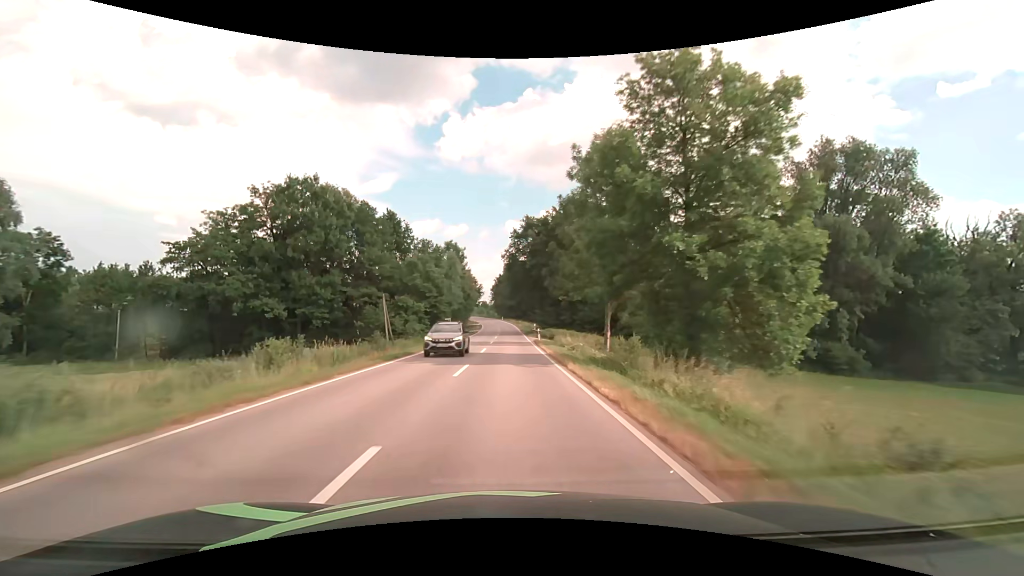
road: secondary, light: Day
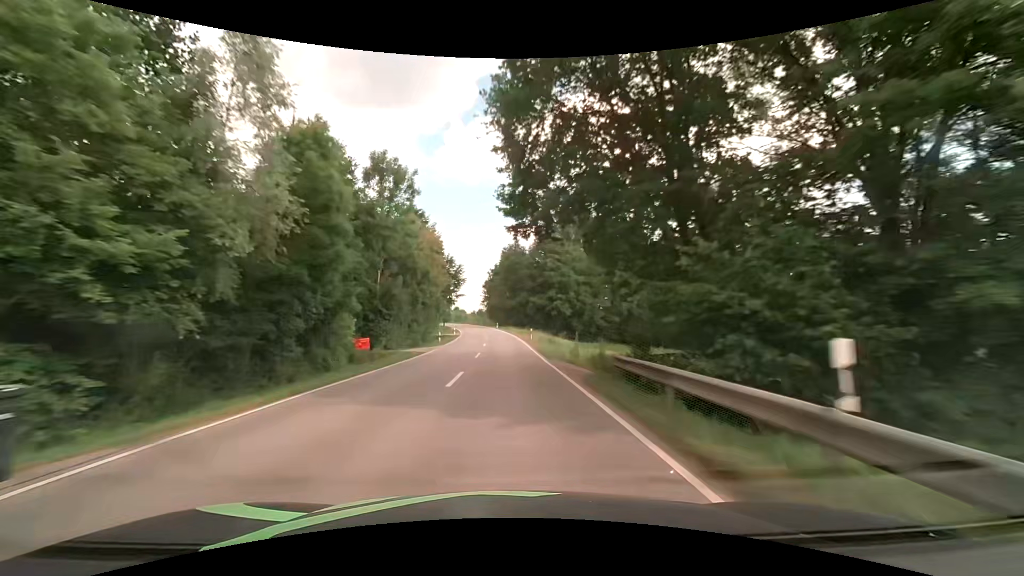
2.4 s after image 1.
(+0.2, +49.6) m; 0°
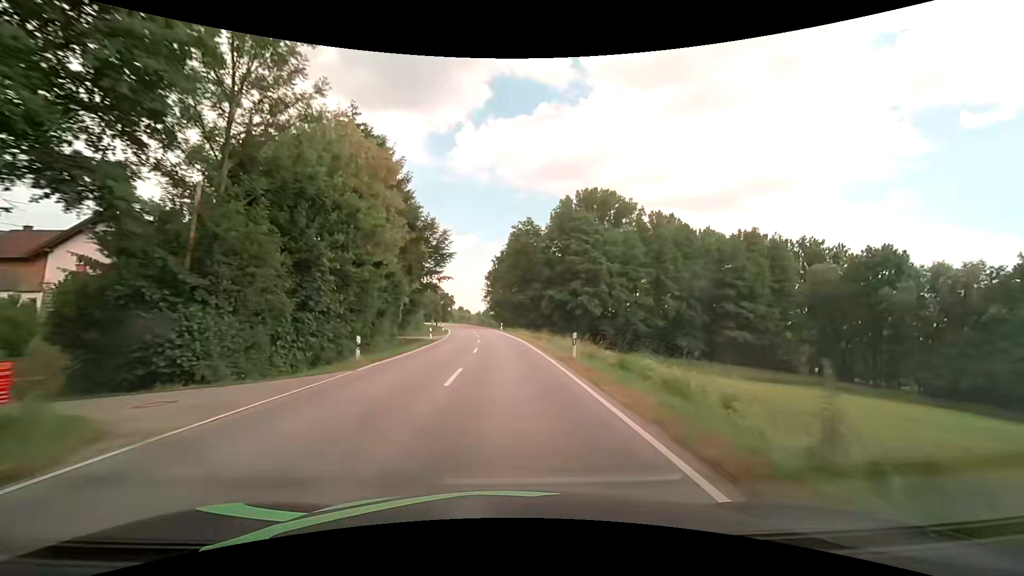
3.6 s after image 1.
(0.0, +24.7) m; 0°
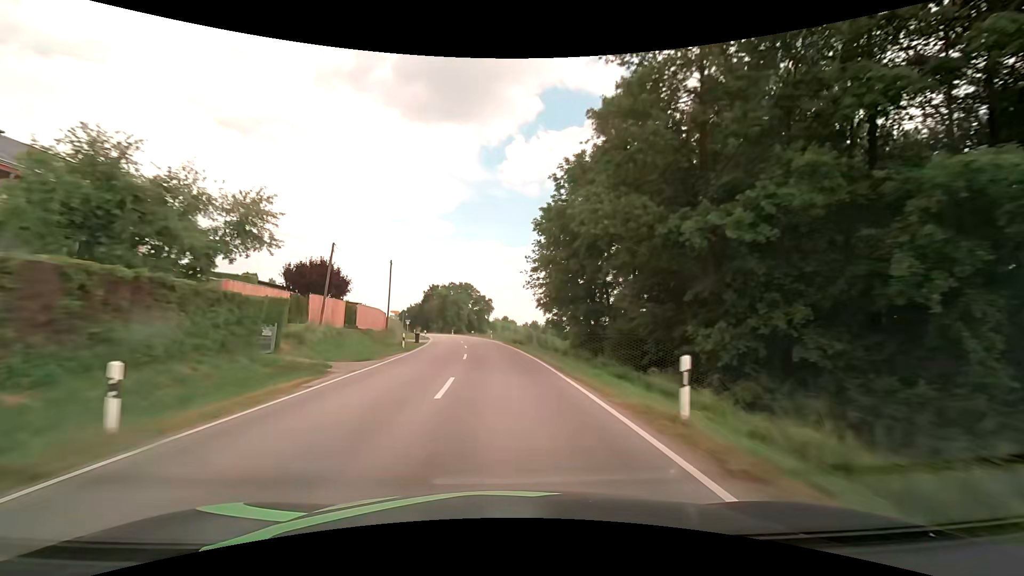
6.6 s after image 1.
(-2.6, +61.4) m; -6°
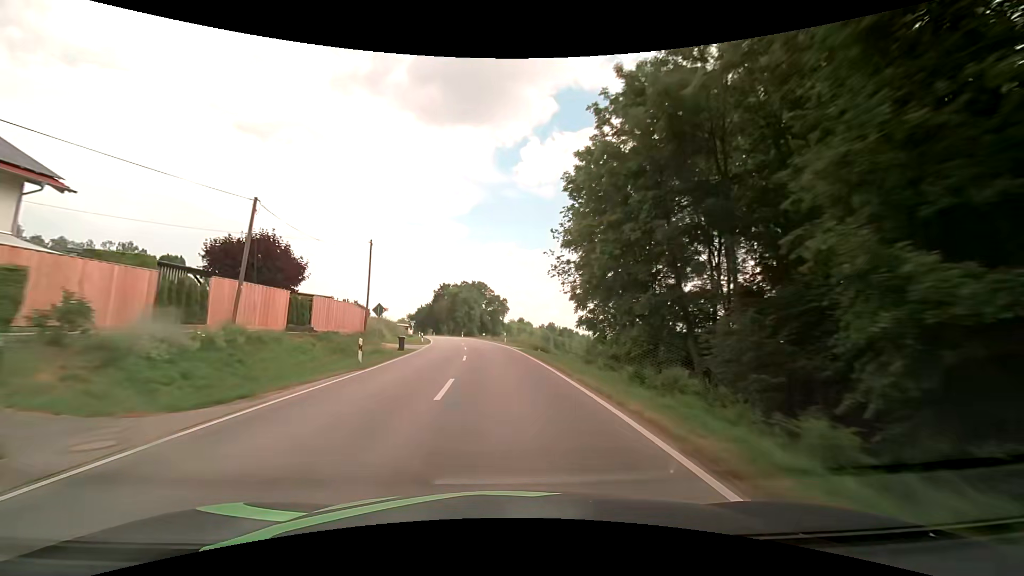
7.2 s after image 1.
(-0.2, +12.3) m; -2°
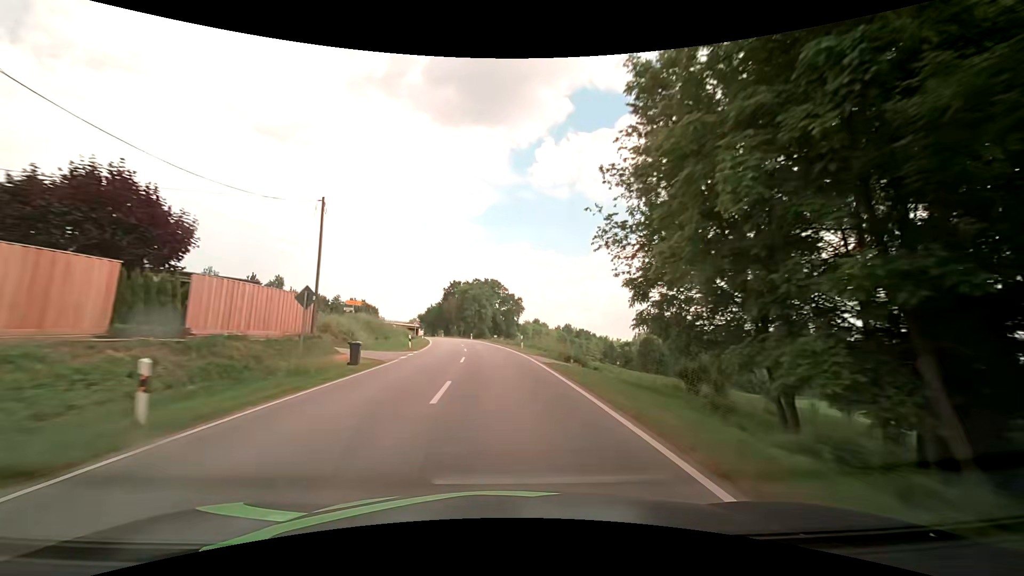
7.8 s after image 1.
(-0.2, +12.3) m; -2°
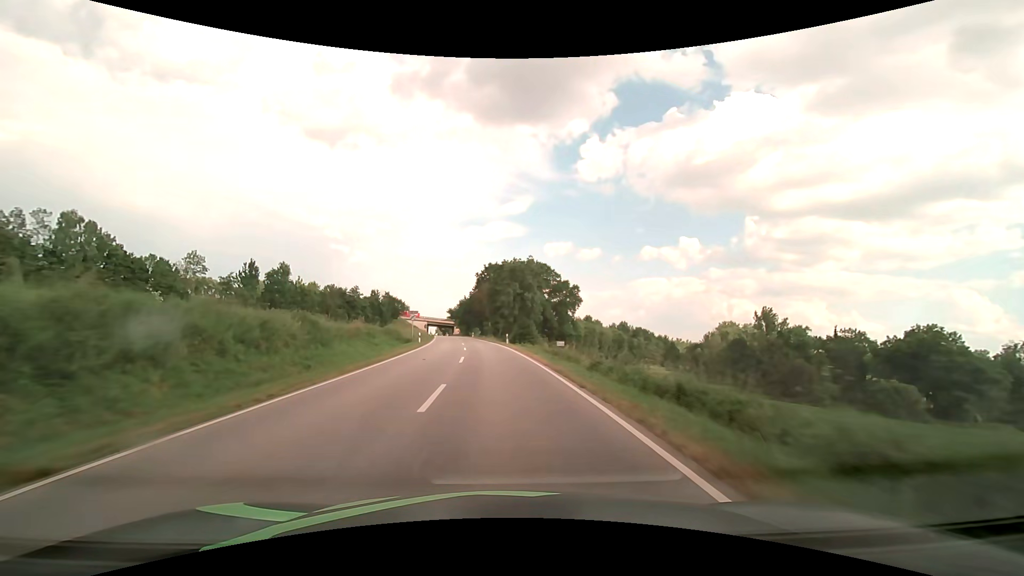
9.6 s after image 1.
(-1.6, +37.1) m; -5°
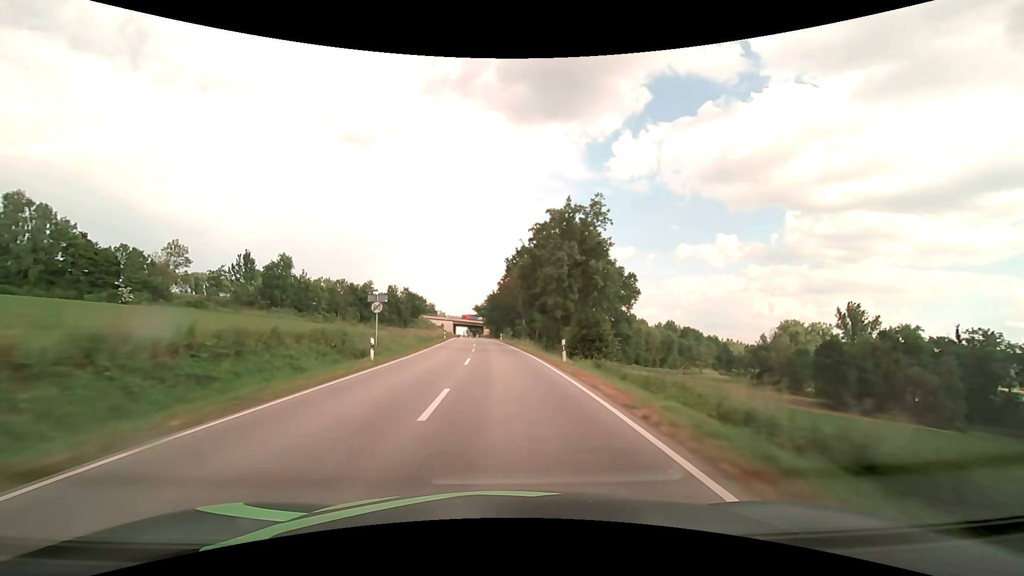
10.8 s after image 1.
(-0.9, +24.9) m; -4°
